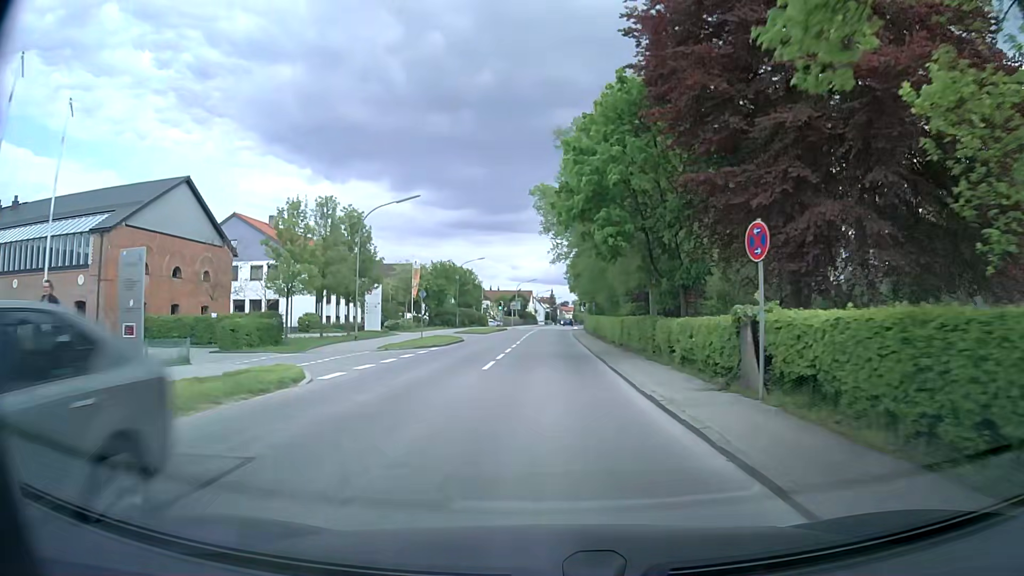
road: secondary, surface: asphalt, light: Day
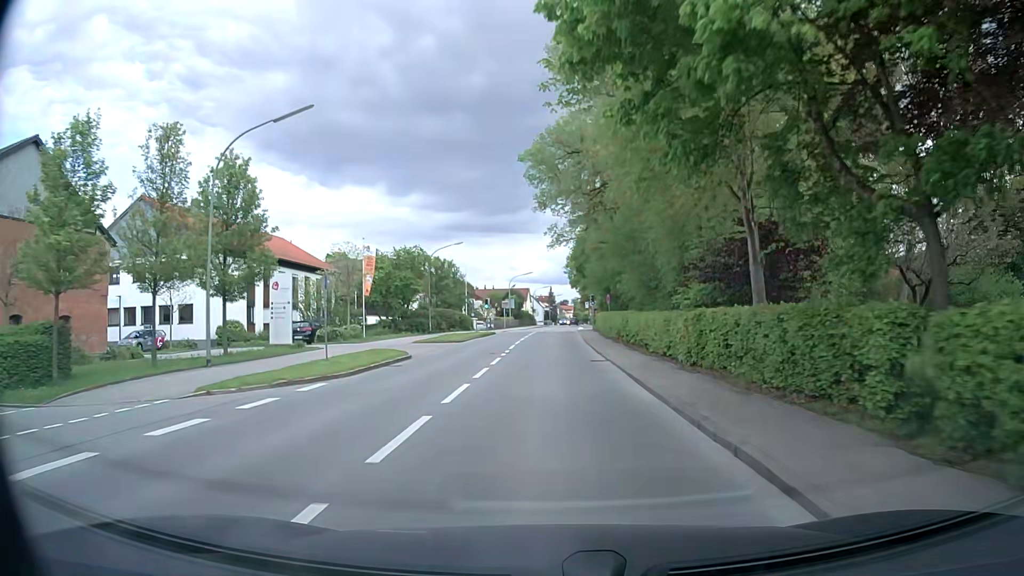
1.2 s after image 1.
(0.0, +16.1) m; 0°
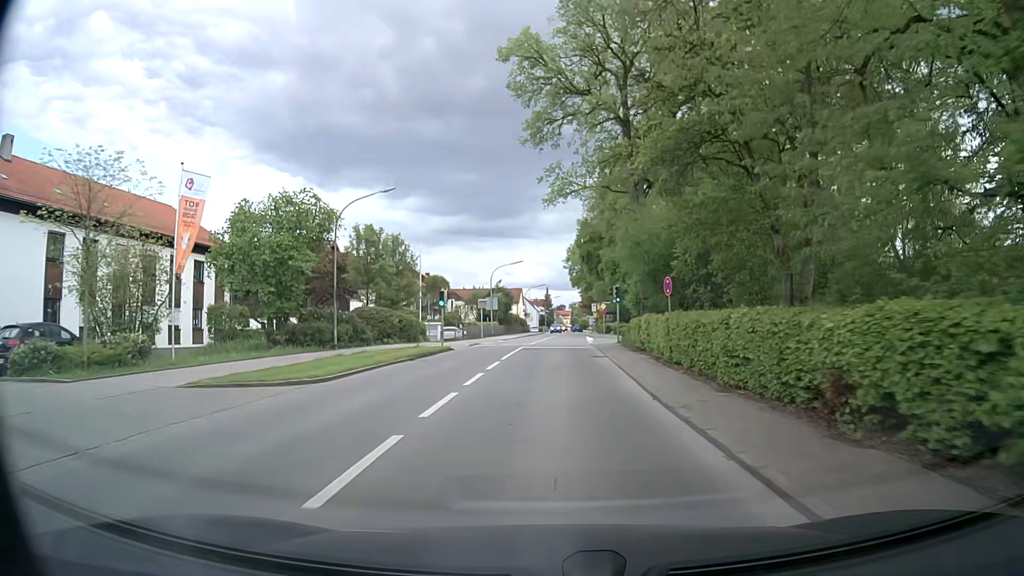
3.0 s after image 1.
(0.0, +24.1) m; 0°
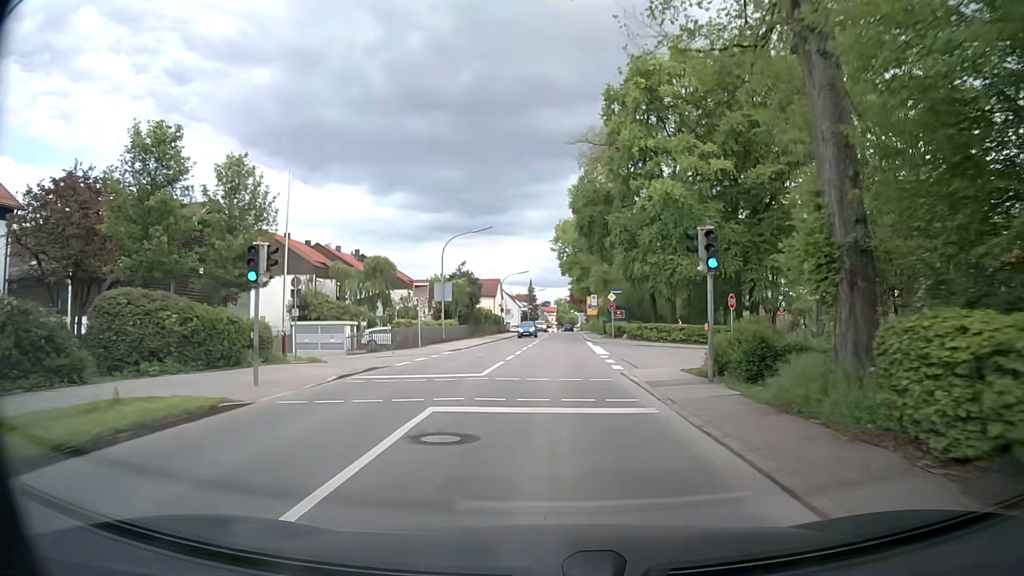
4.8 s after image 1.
(+0.1, +22.9) m; +1°
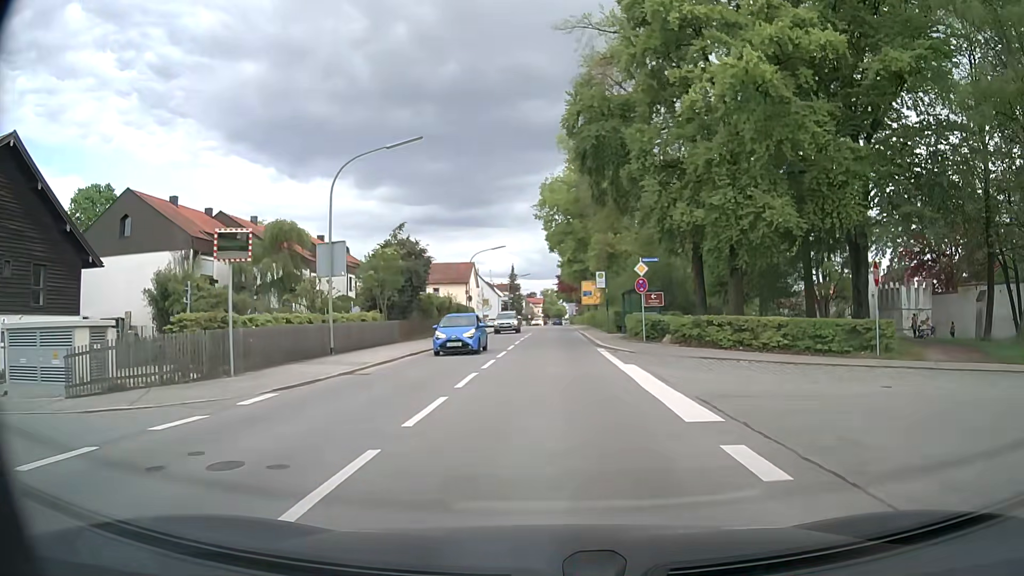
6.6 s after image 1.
(+0.3, +20.4) m; +2°
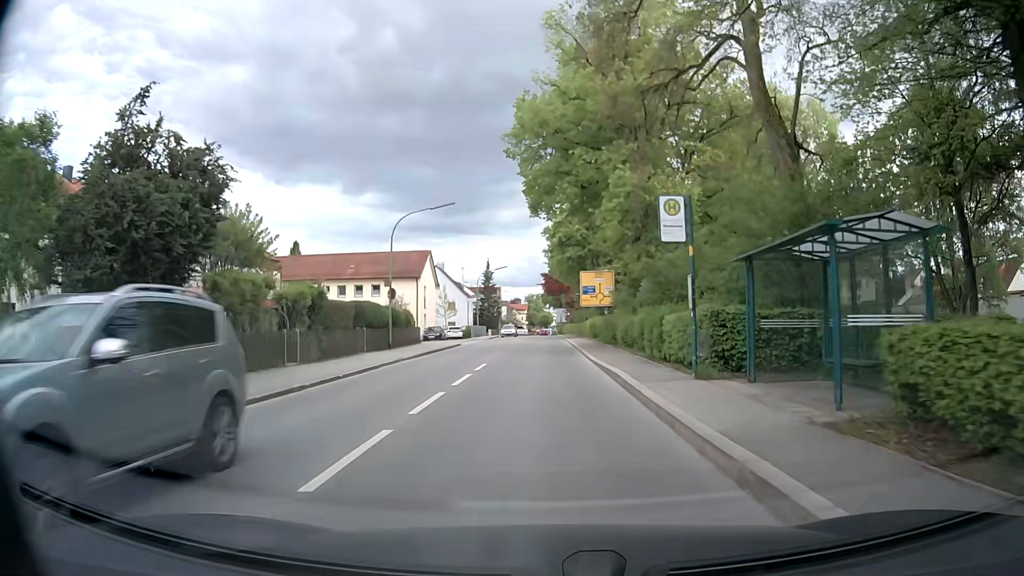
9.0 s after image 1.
(+0.4, +25.6) m; +1°
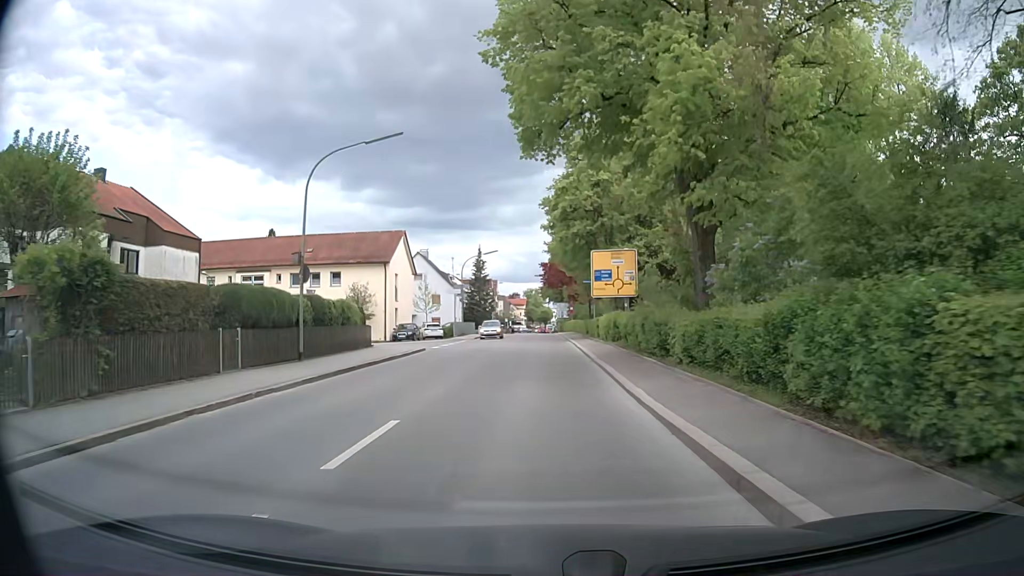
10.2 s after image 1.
(+0.1, +12.8) m; +1°
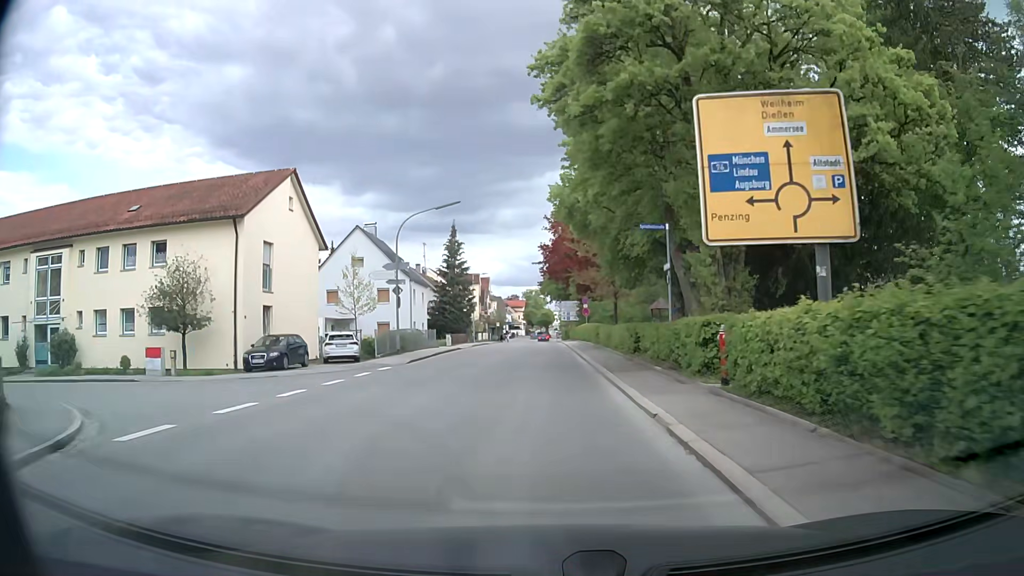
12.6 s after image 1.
(-0.1, +26.5) m; -1°
